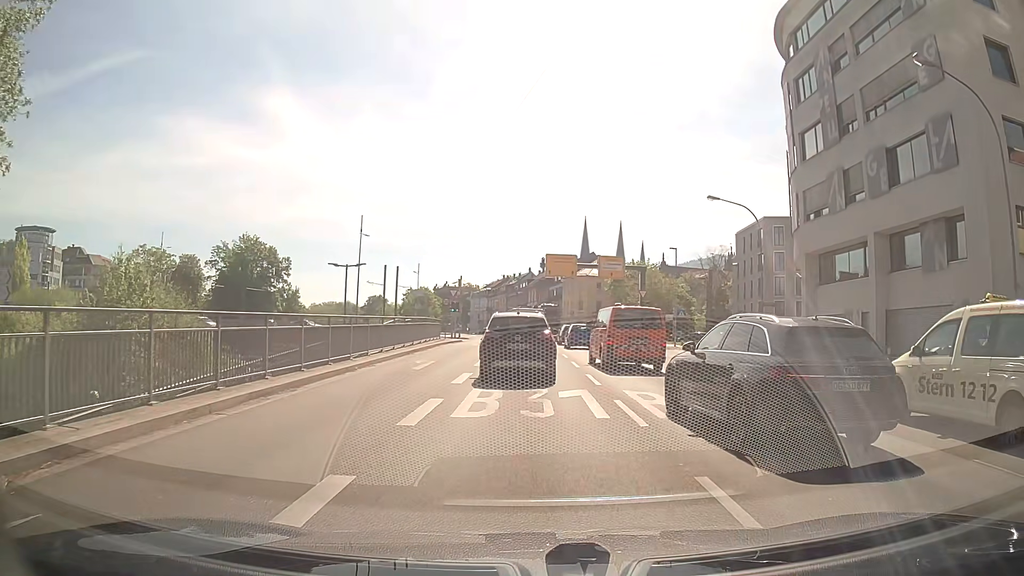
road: primary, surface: asphalt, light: Day
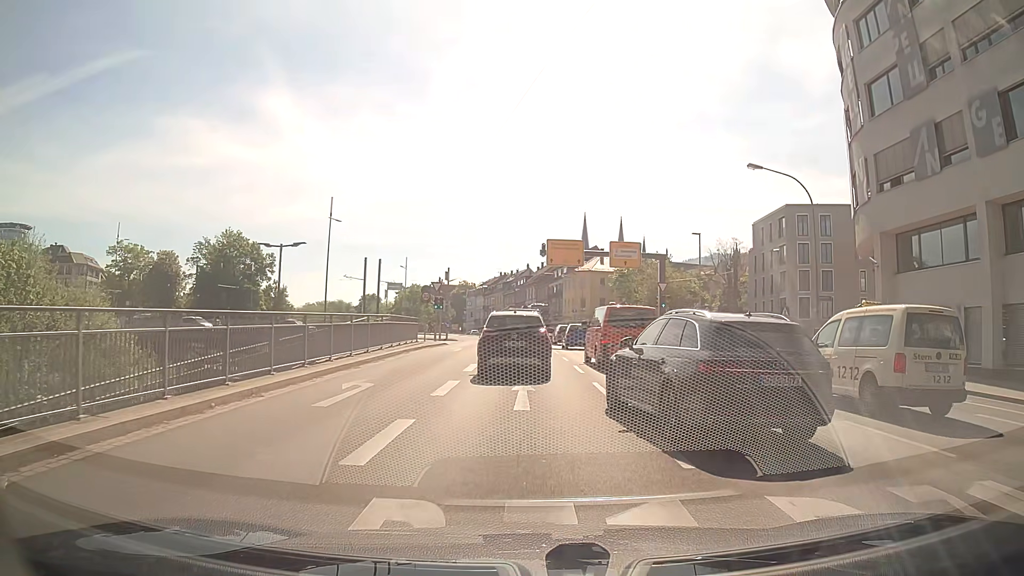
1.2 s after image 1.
(0.0, +8.7) m; 0°
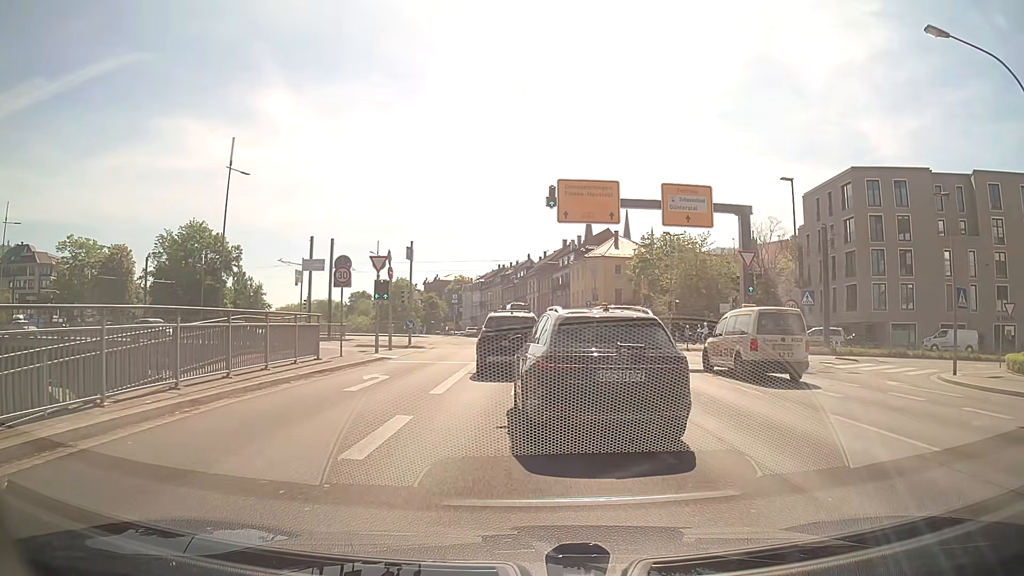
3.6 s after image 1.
(-0.1, +17.7) m; -1°
(0, +10) (0, +20) (0, +30) (-1, +40) (-2, +50) (-3, +60) (-4, +70) (-5, +80) (-6, +90) (-8, +100) m
